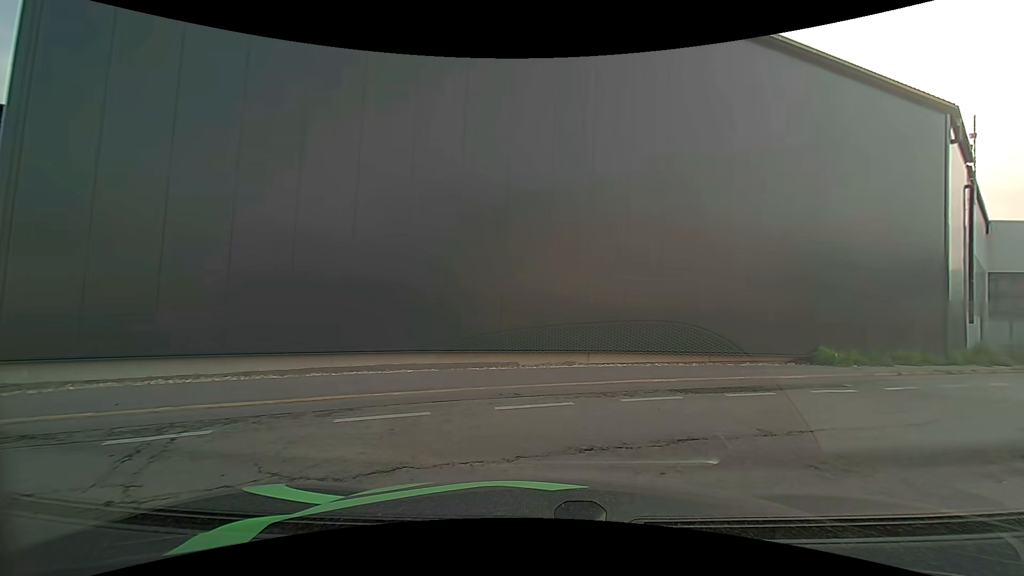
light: Day
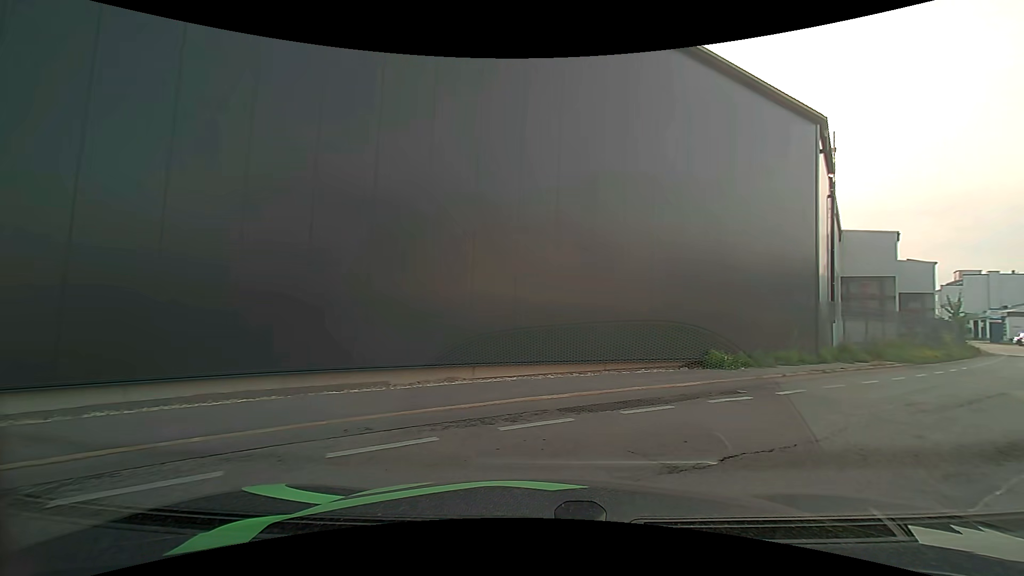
(+0.2, +1.6) m; +12°
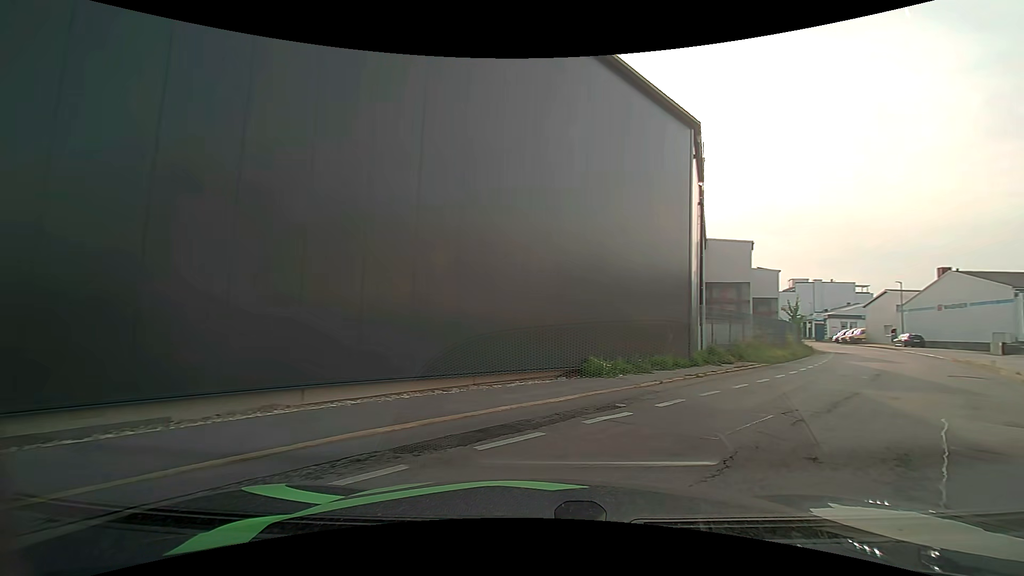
(+0.2, +1.8) m; +13°
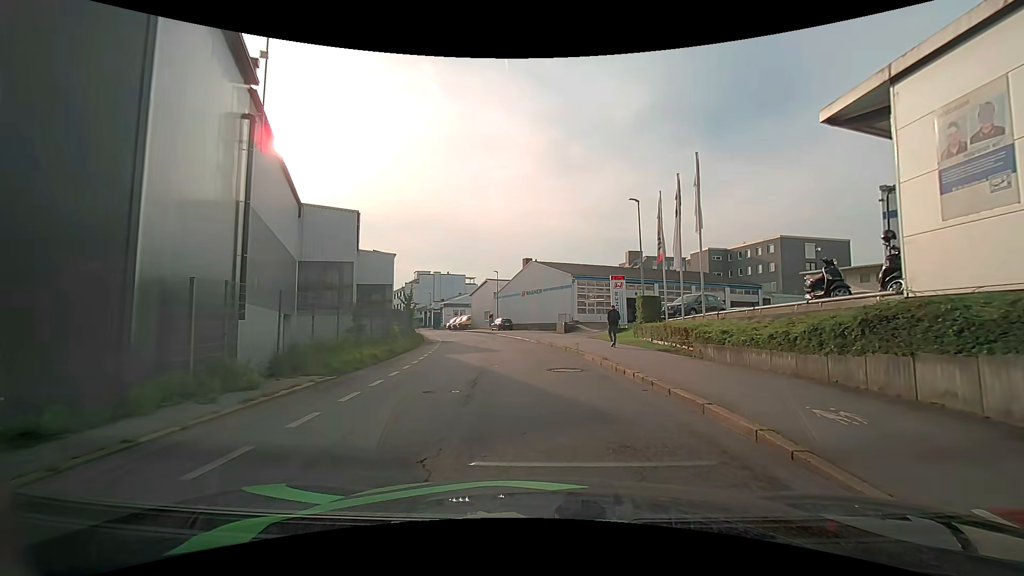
(+4.4, +8.6) m; +41°
(0, +10) (-1, +20) (-2, +30) (-4, +40) (-6, +49) (-9, +59) (-13, +68) (-17, +78) (-21, +87) (-25, +96) m
